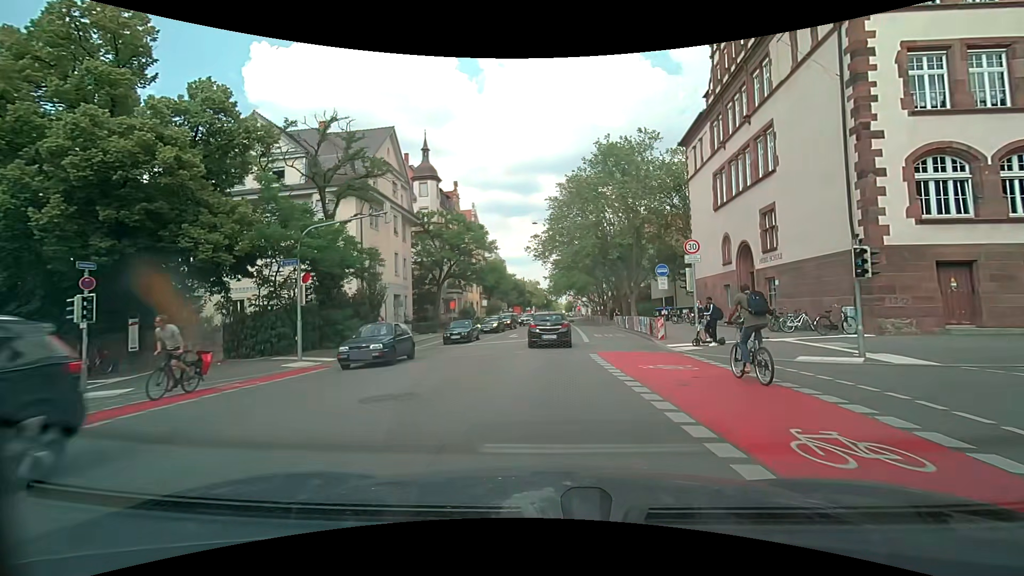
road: secondary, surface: asphalt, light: Day
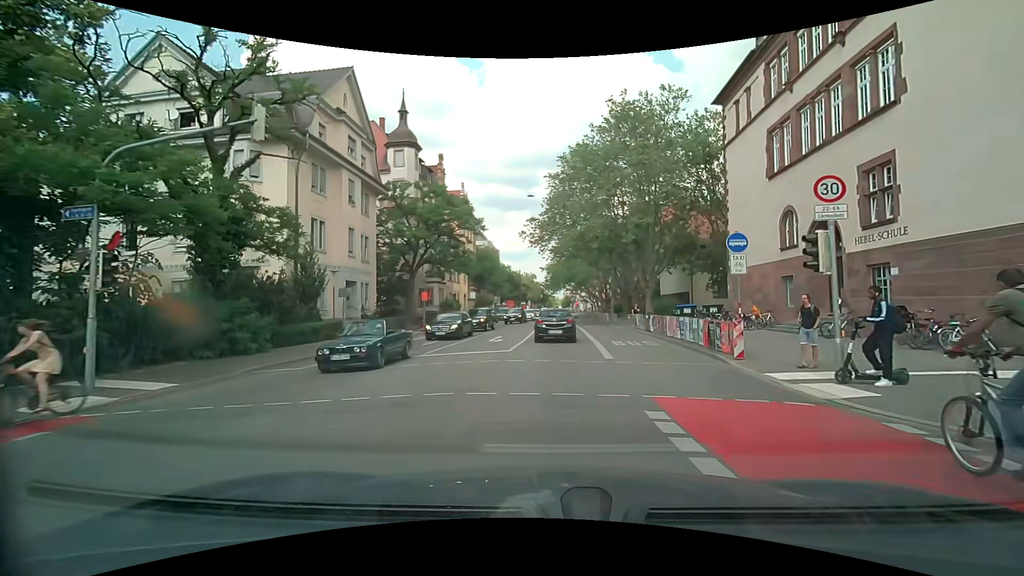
(0.0, +9.6) m; 0°
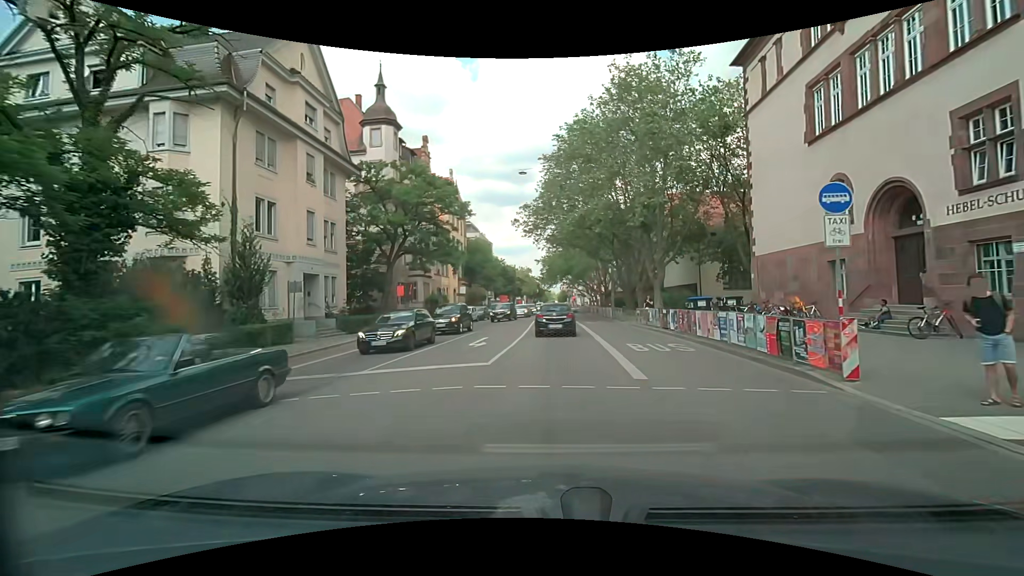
(+0.1, +5.1) m; +1°
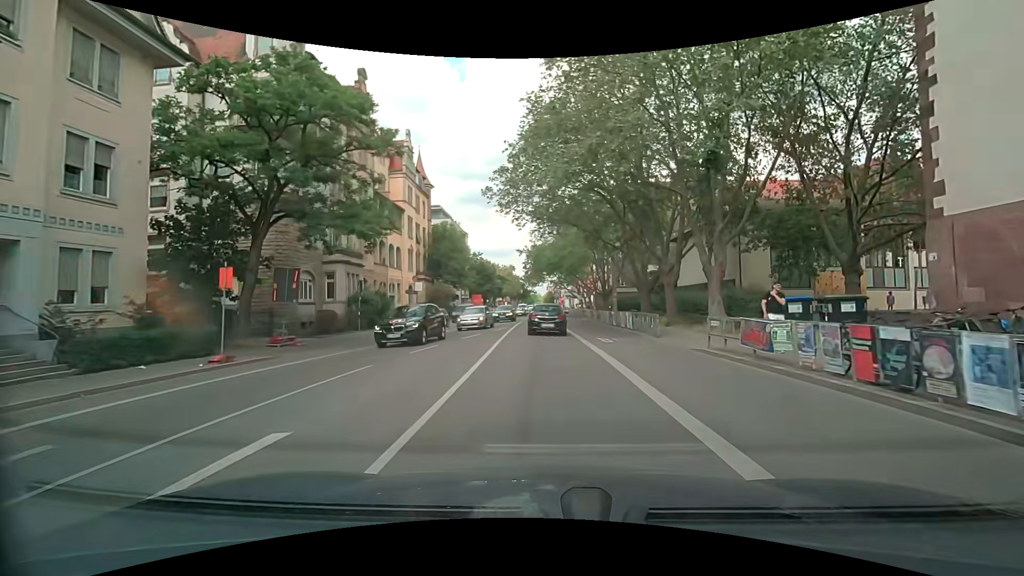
(+0.1, +16.0) m; +1°
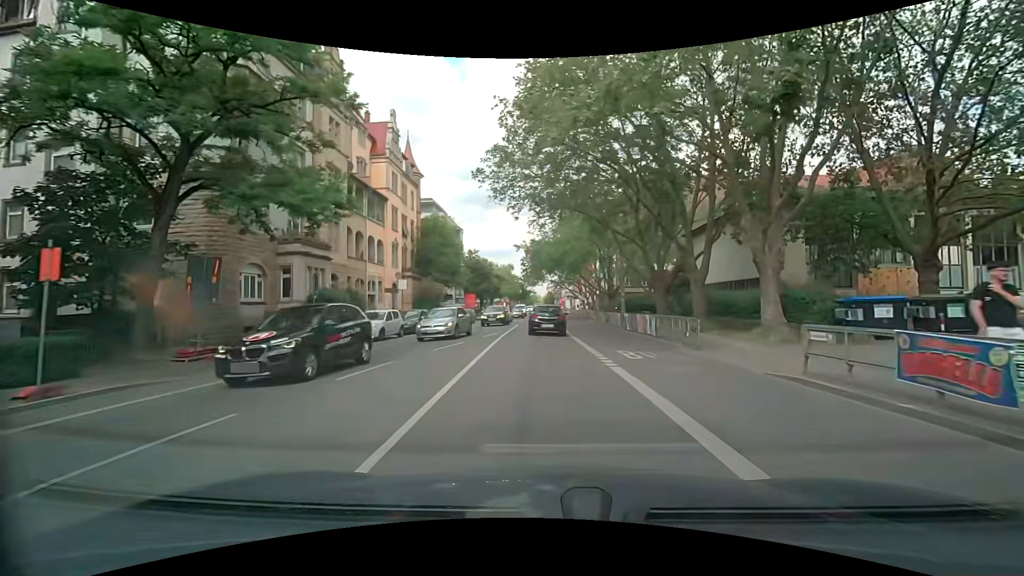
(0.0, +5.6) m; 0°
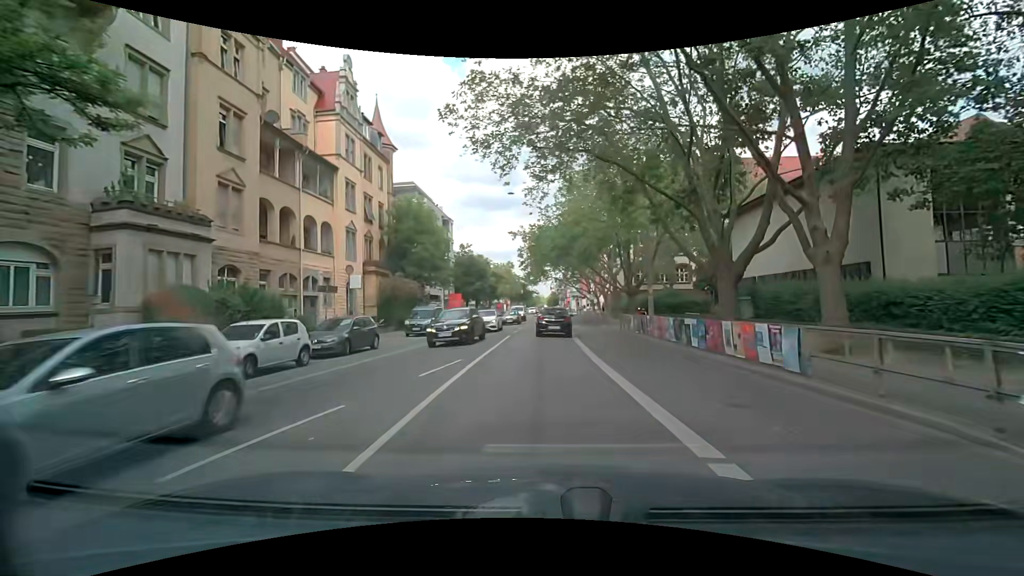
(0.0, +11.5) m; 0°
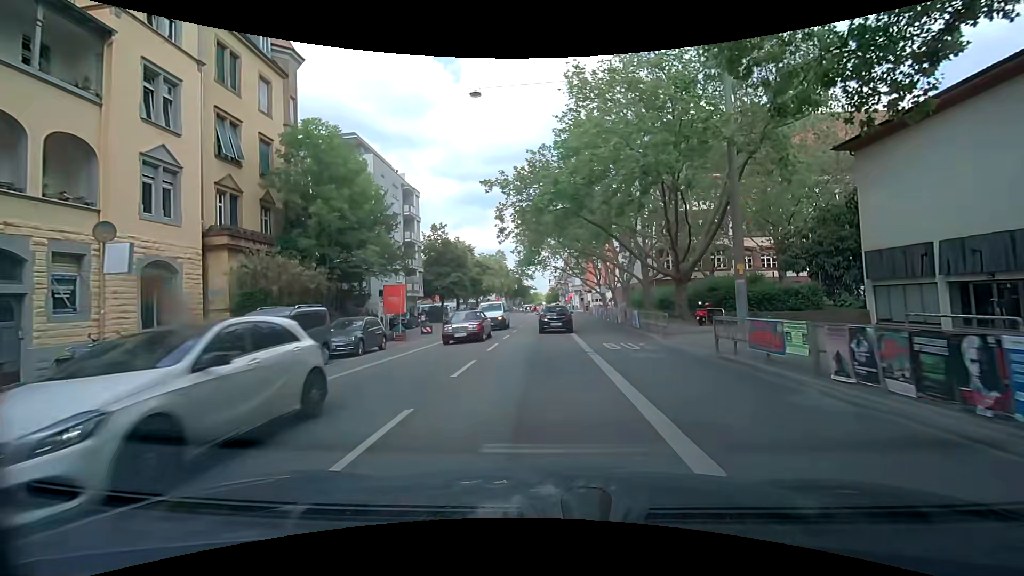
(-0.1, +17.8) m; 0°
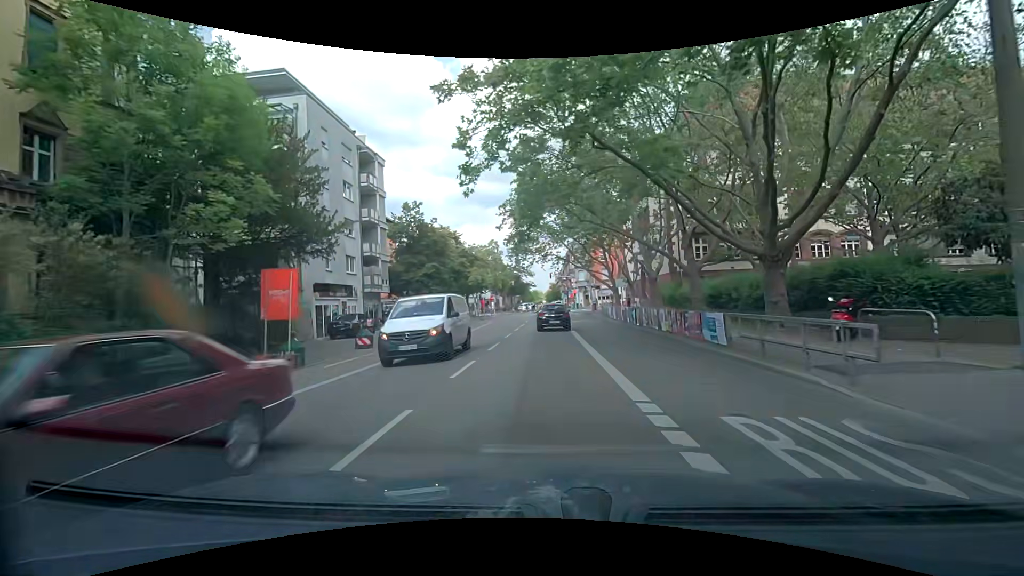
(0.0, +12.0) m; 0°
